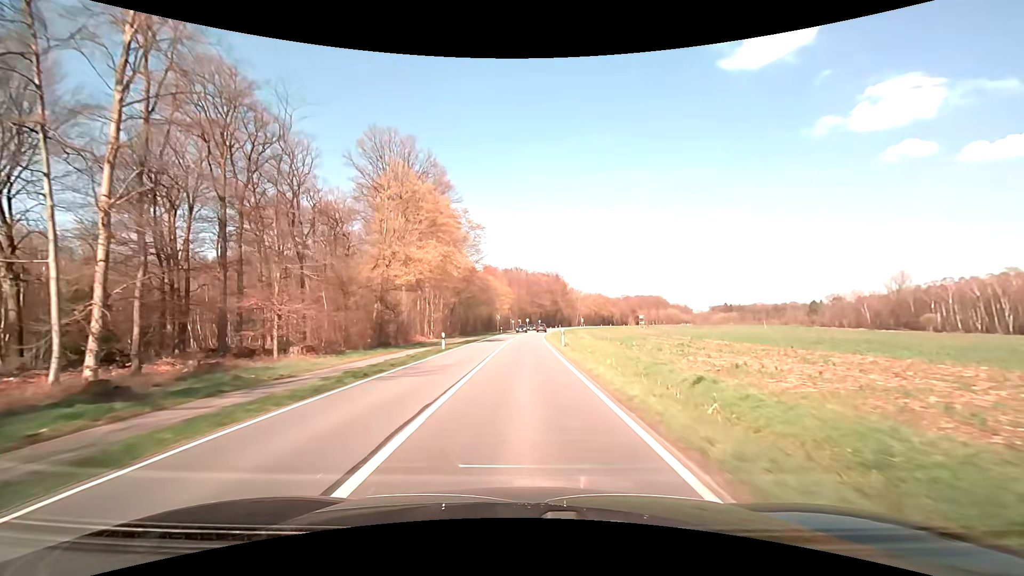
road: primary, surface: asphalt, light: Day
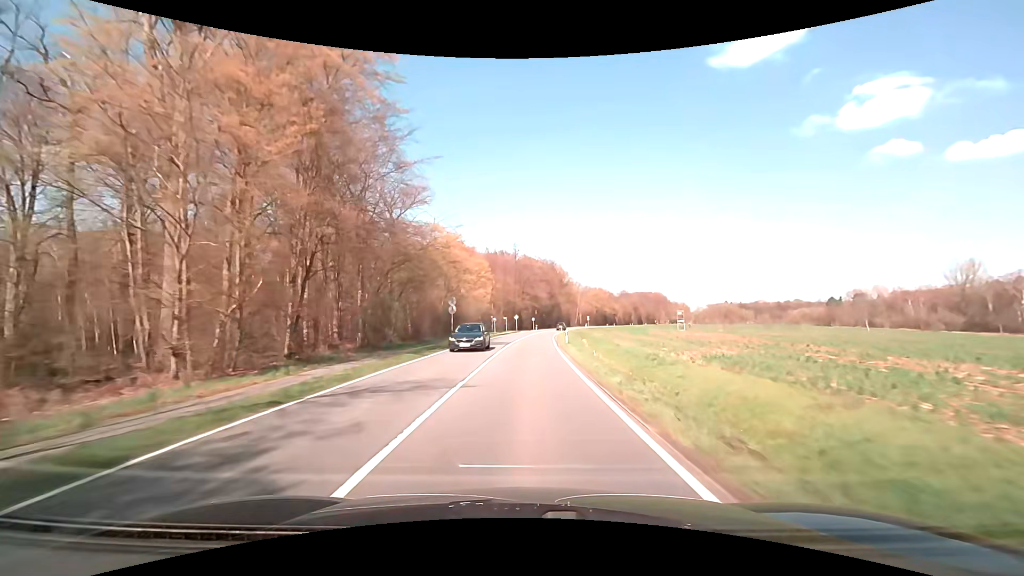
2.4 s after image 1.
(+0.3, +43.5) m; +1°
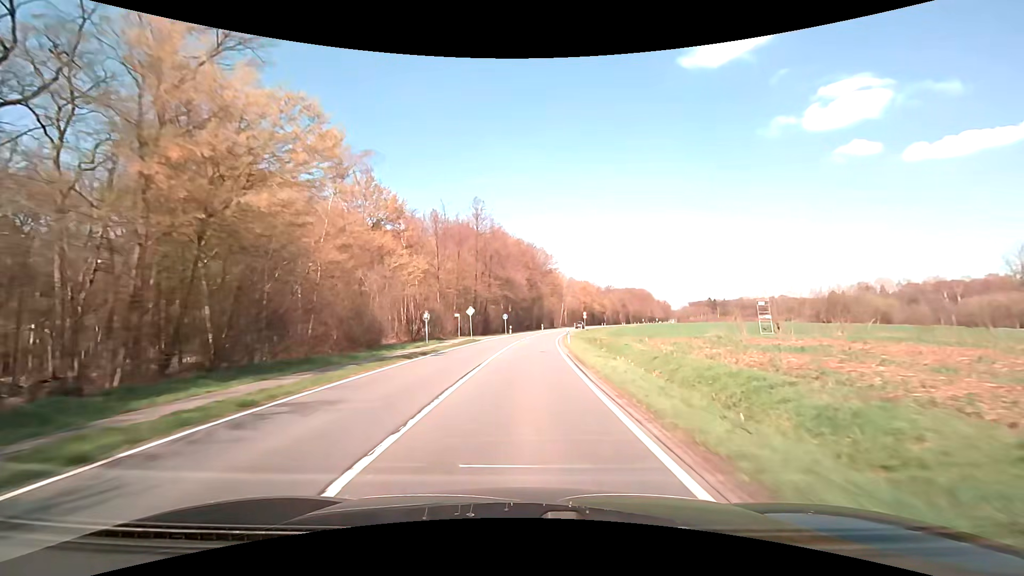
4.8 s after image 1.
(+1.0, +43.4) m; +3°
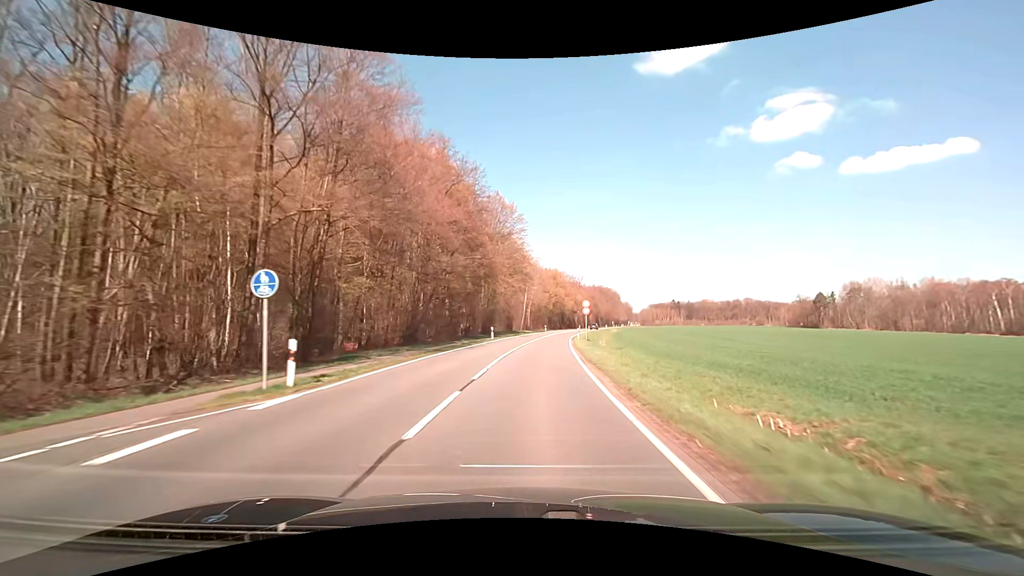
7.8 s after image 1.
(+2.3, +54.1) m; +5°
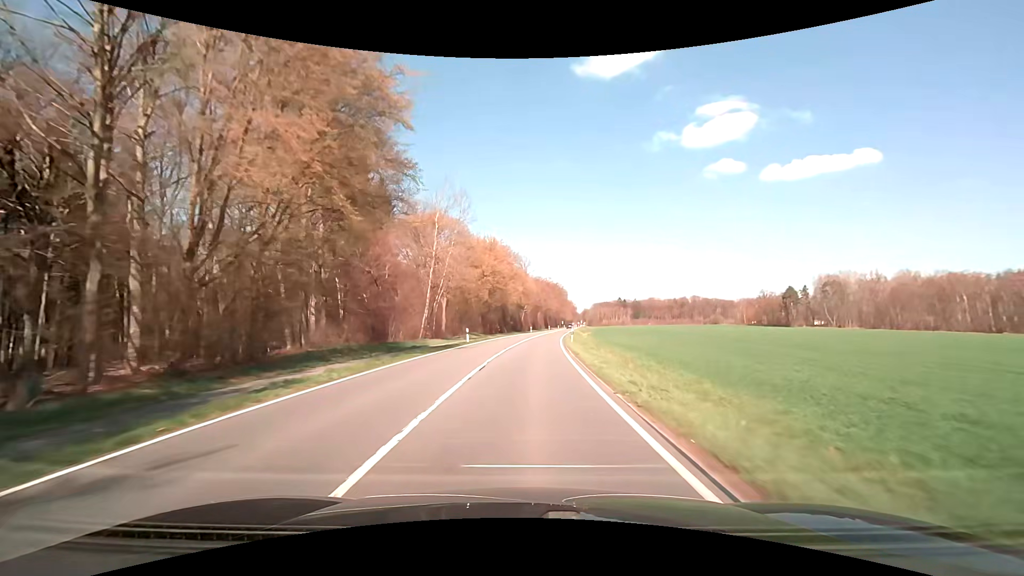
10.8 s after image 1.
(+3.3, +53.8) m; +7°
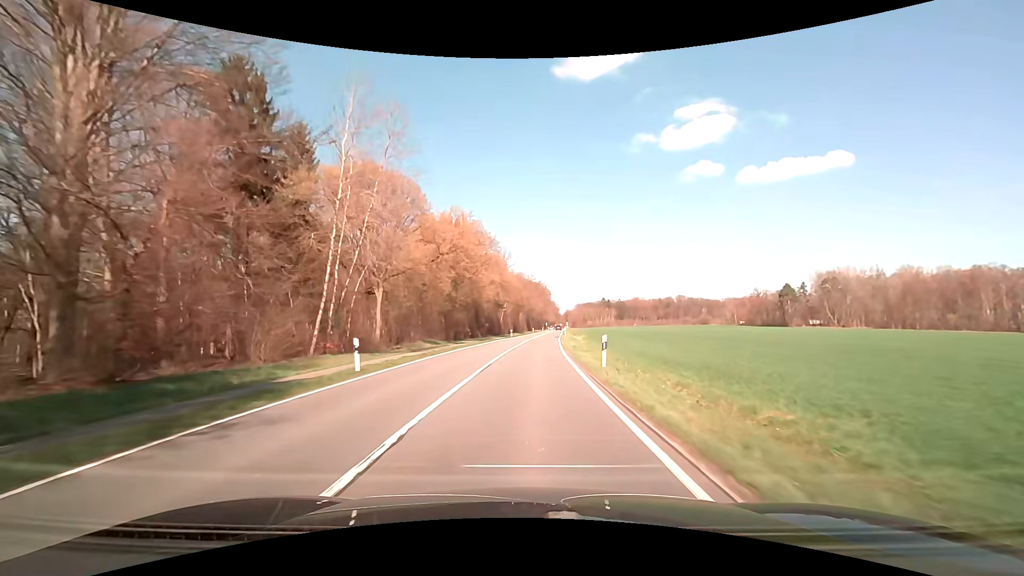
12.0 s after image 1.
(+0.4, +21.5) m; +2°
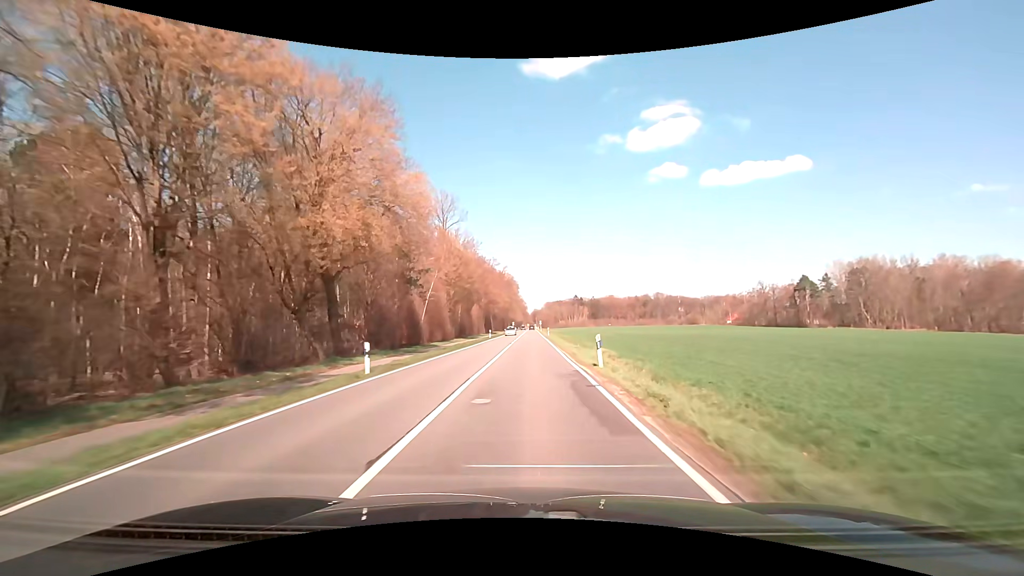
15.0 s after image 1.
(+2.1, +53.6) m; +4°
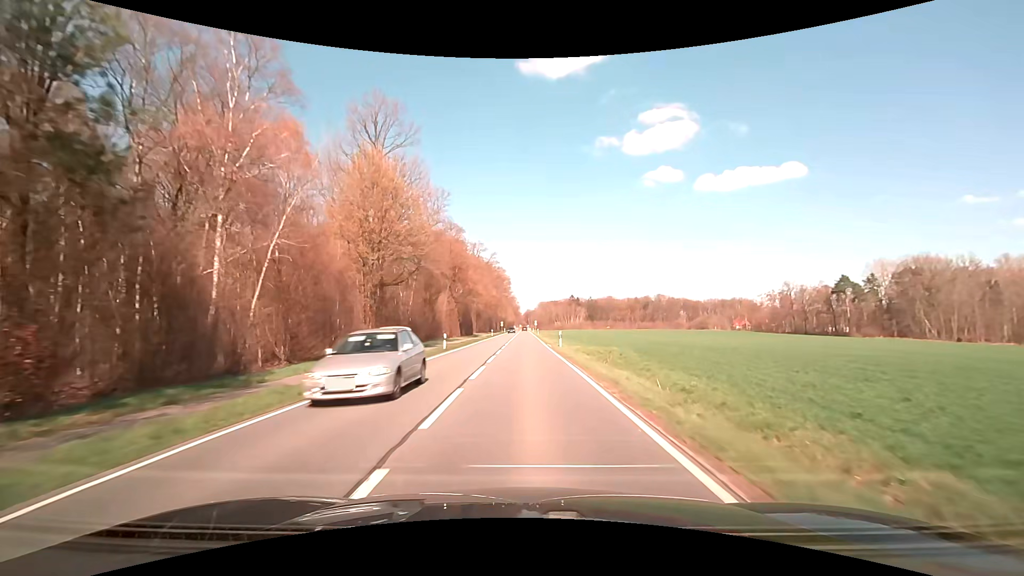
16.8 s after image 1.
(+0.2, +32.1) m; +1°
(0, +10) (0, +20) (0, +30) (0, +40) (0, +50) (0, +60) (0, +70) (0, +80) (0, +90) (0, +100) m
